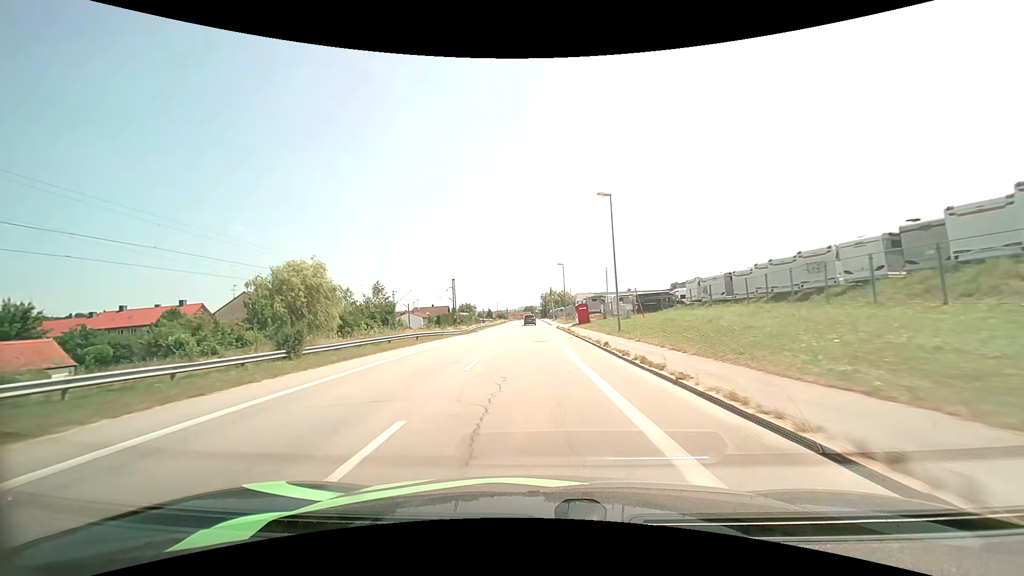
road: unclassified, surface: asphalt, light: Day
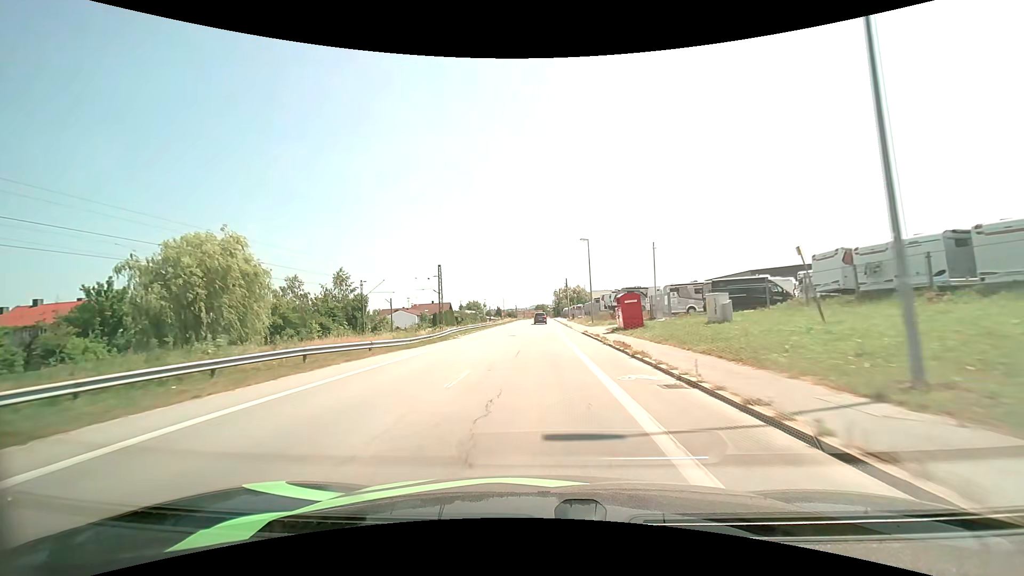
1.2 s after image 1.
(-0.2, +21.3) m; -2°
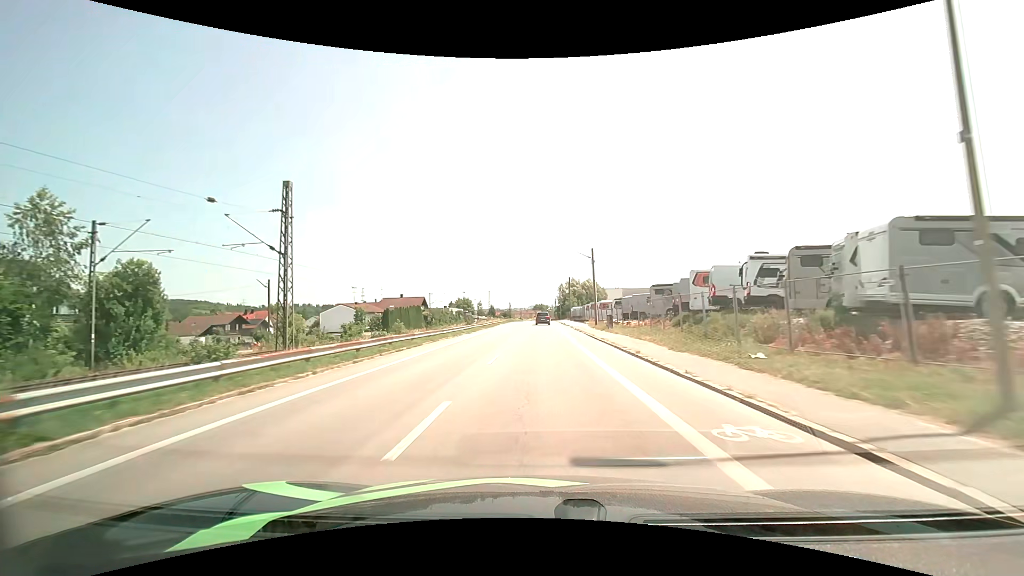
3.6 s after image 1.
(-0.2, +41.0) m; 0°
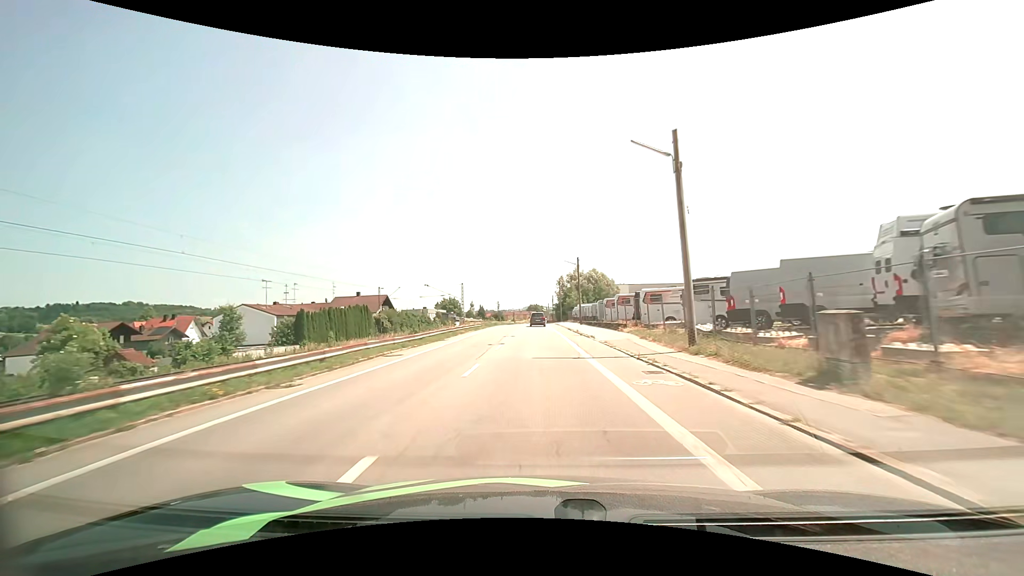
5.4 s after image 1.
(+0.3, +30.2) m; +1°
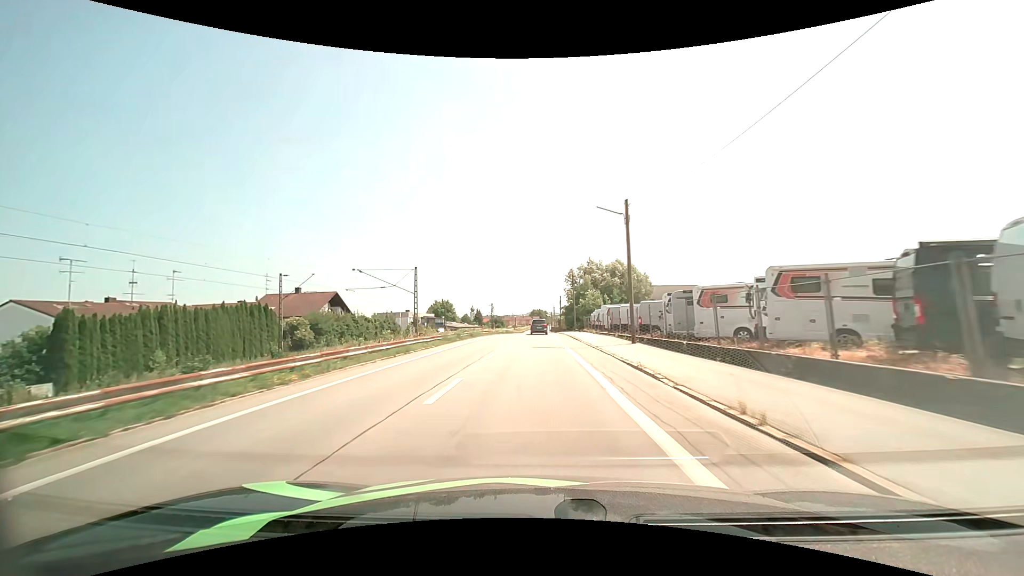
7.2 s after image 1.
(0.0, +30.0) m; 0°
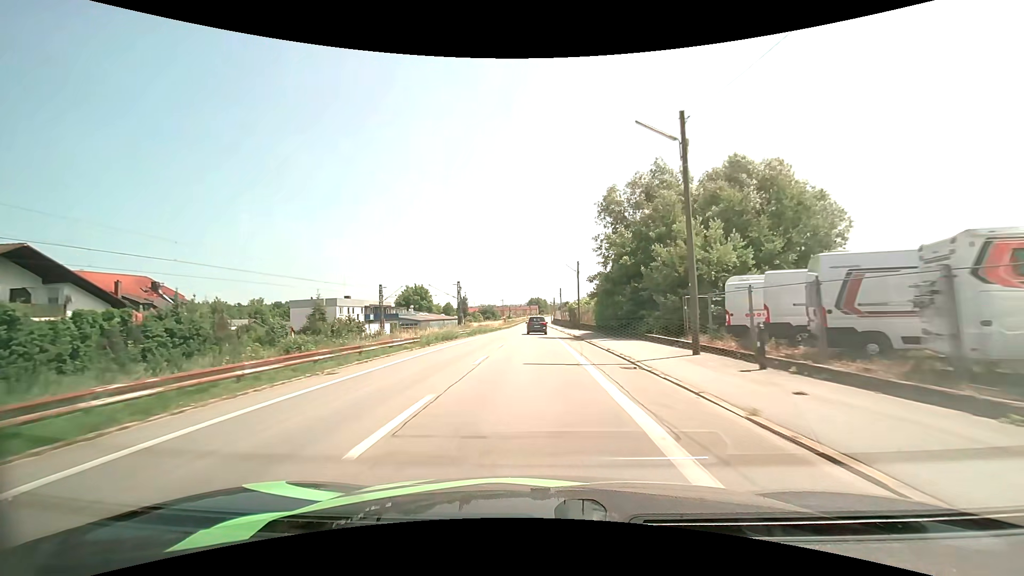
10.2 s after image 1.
(-0.2, +50.7) m; 0°
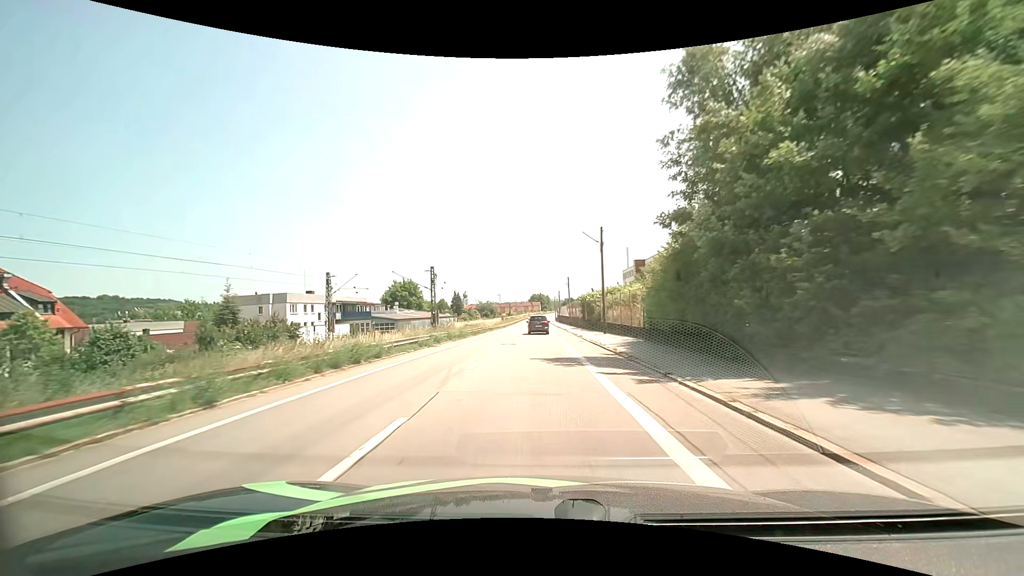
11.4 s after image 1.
(0.0, +19.6) m; 0°
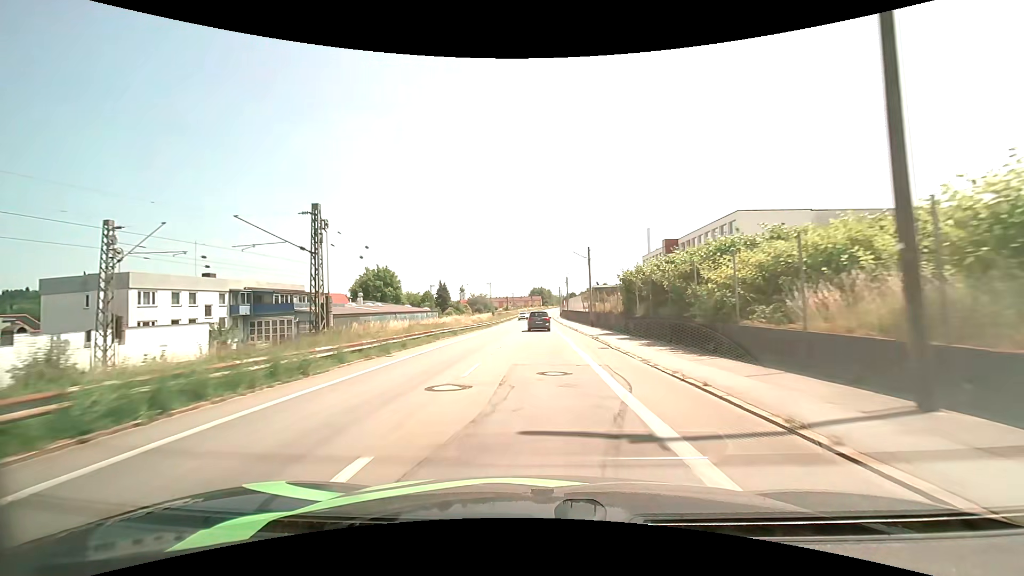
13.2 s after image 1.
(-0.1, +29.2) m; 0°
(0, +10) (0, +20) (0, +30) (0, +40) (0, +50) (0, +60) (0, +70) (0, +80) (0, +90) (0, +100) m
